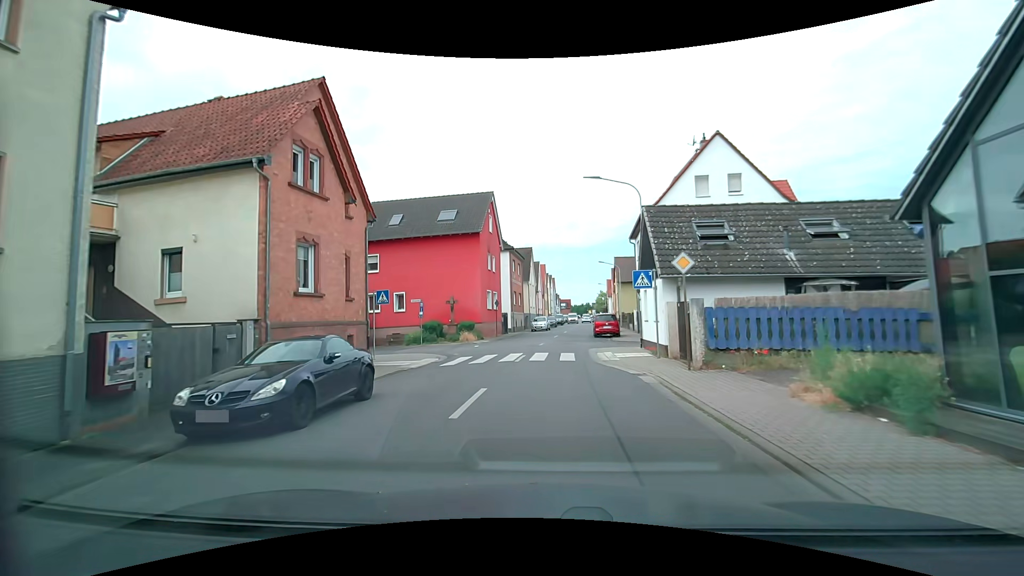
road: tertiary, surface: asphalt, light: Day
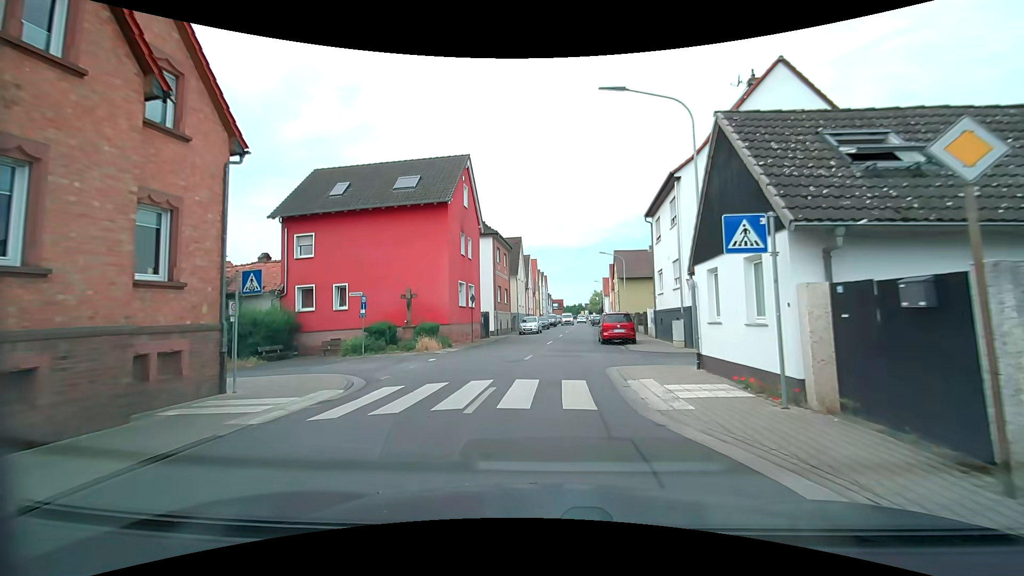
(0.0, +8.9) m; 0°
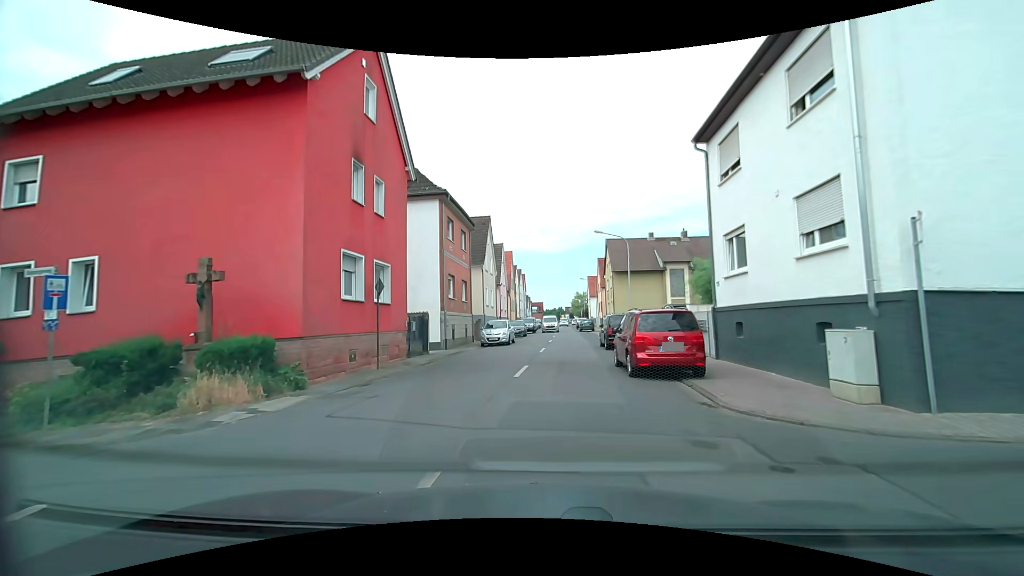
(+0.4, +13.6) m; +3°
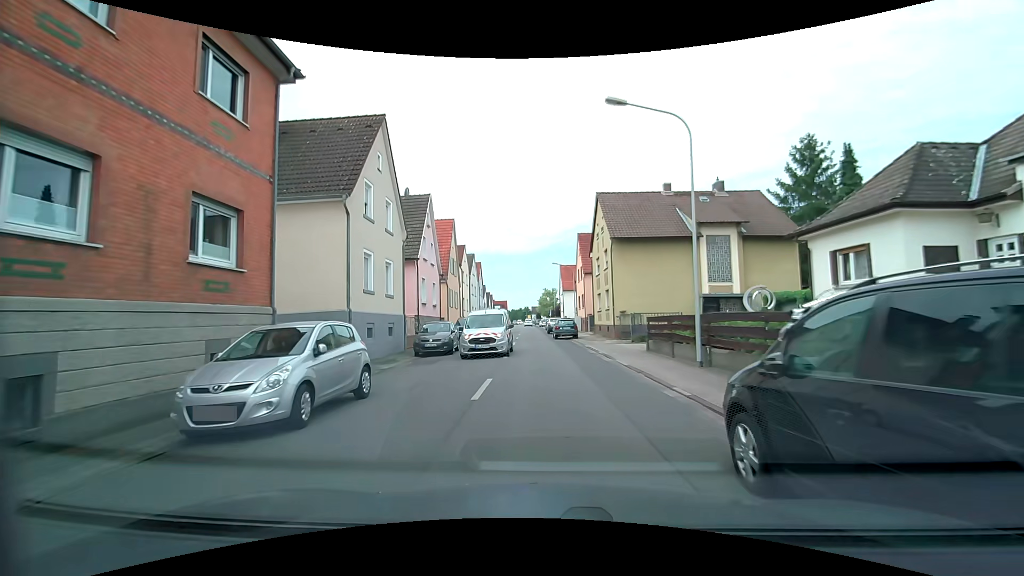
(+0.8, +21.7) m; +4°
(0, +10) (0, +20) (-1, +30) (-1, +40) (-1, +50) (-2, +60) (-2, +70) (-2, +80) (-3, +90) (-3, +100) m
